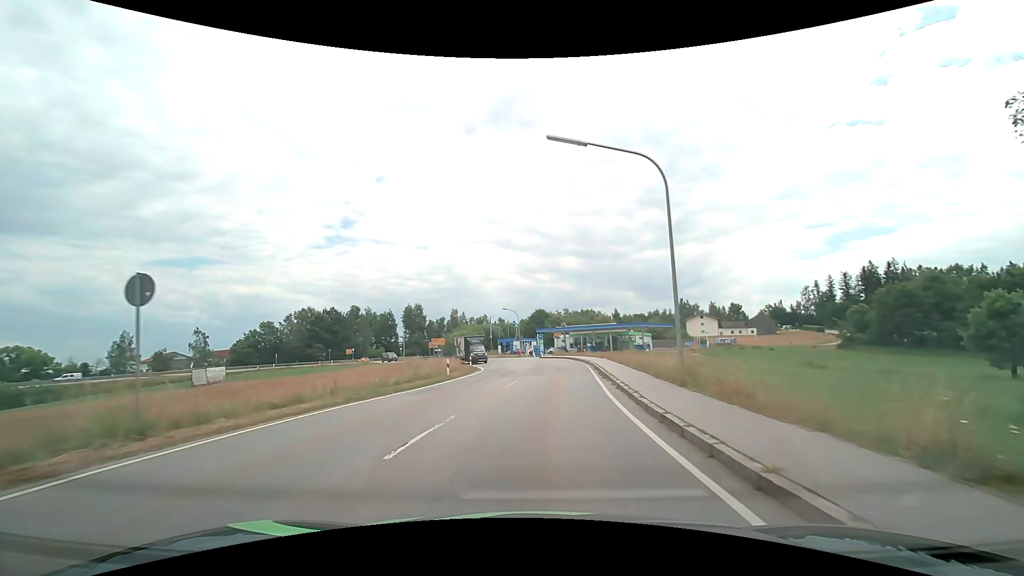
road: tertiary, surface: asphalt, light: Day
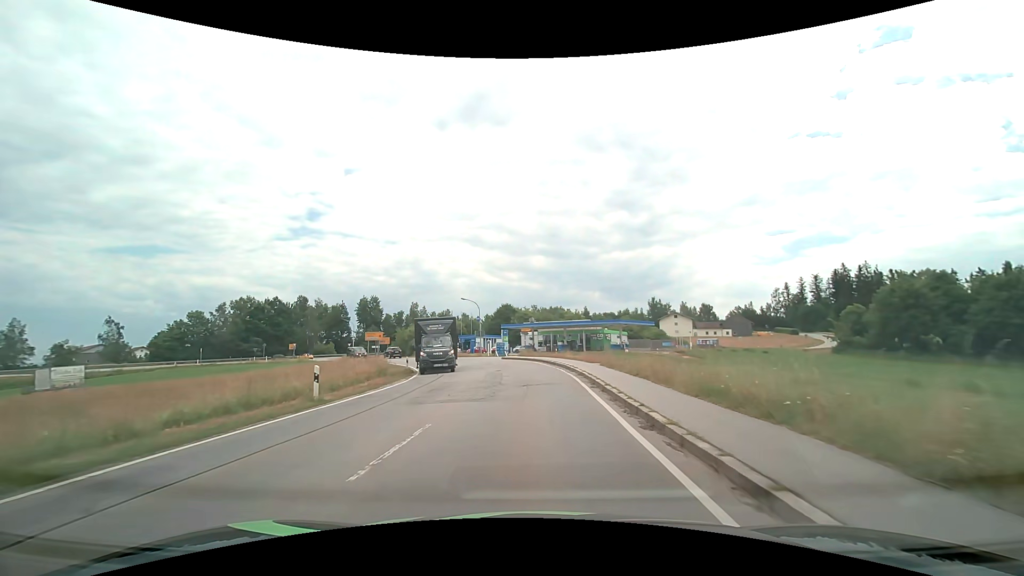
(+0.5, +12.9) m; +4°
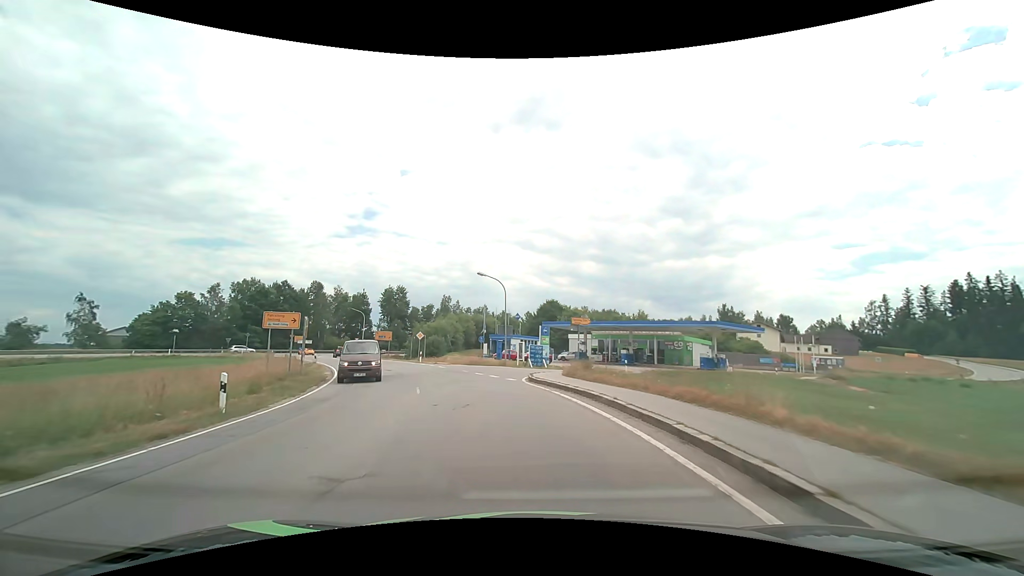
(-0.3, +25.5) m; -5°
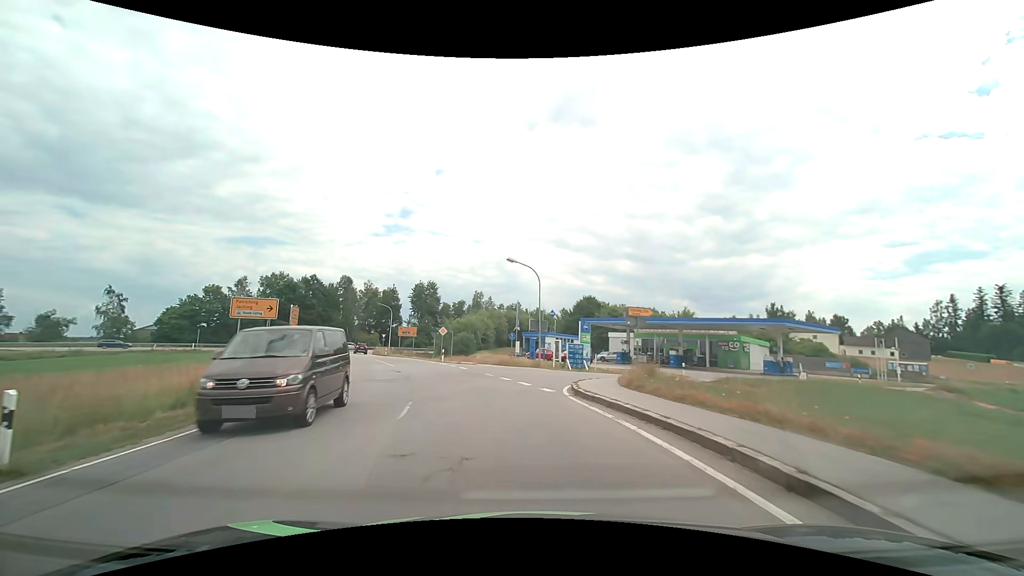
(-0.2, +6.2) m; -4°
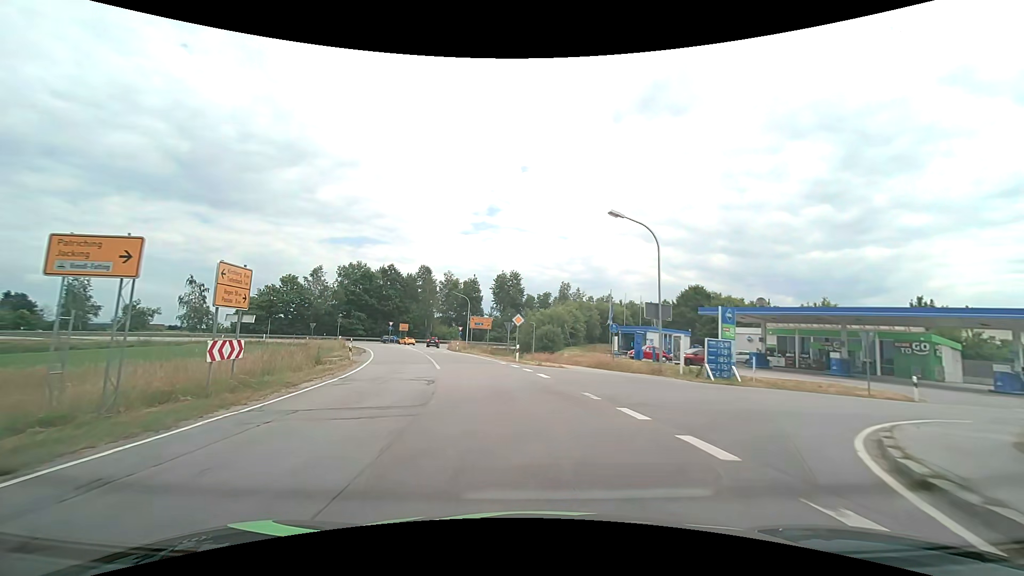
(-1.0, +12.0) m; -9°
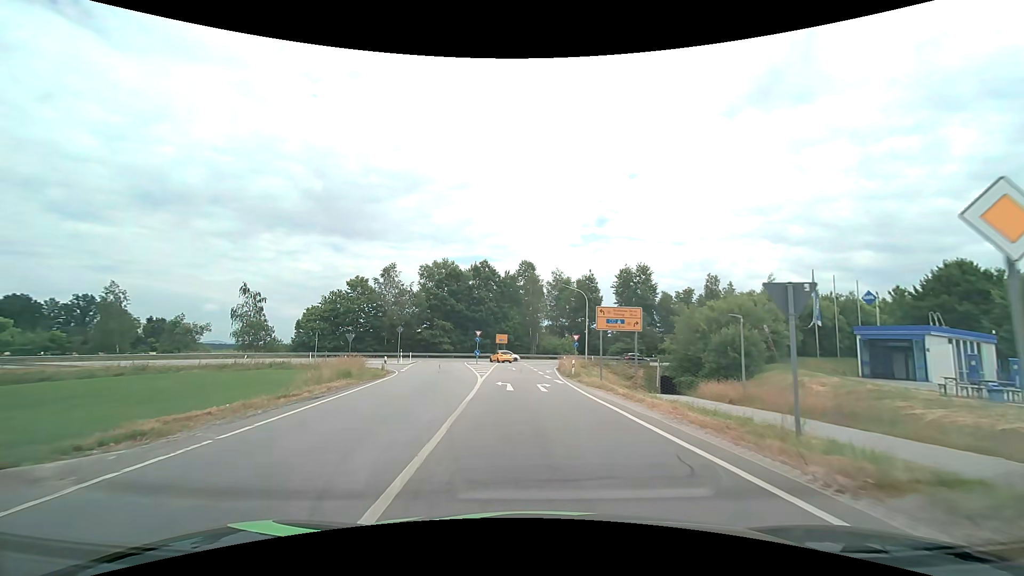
(-3.9, +27.0) m; -13°
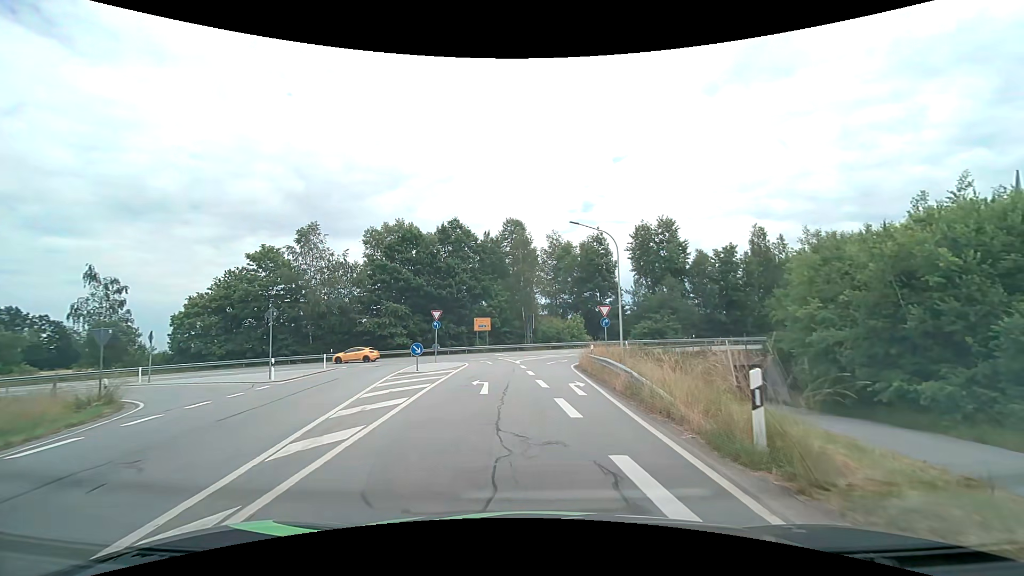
(-0.5, +25.2) m; 0°
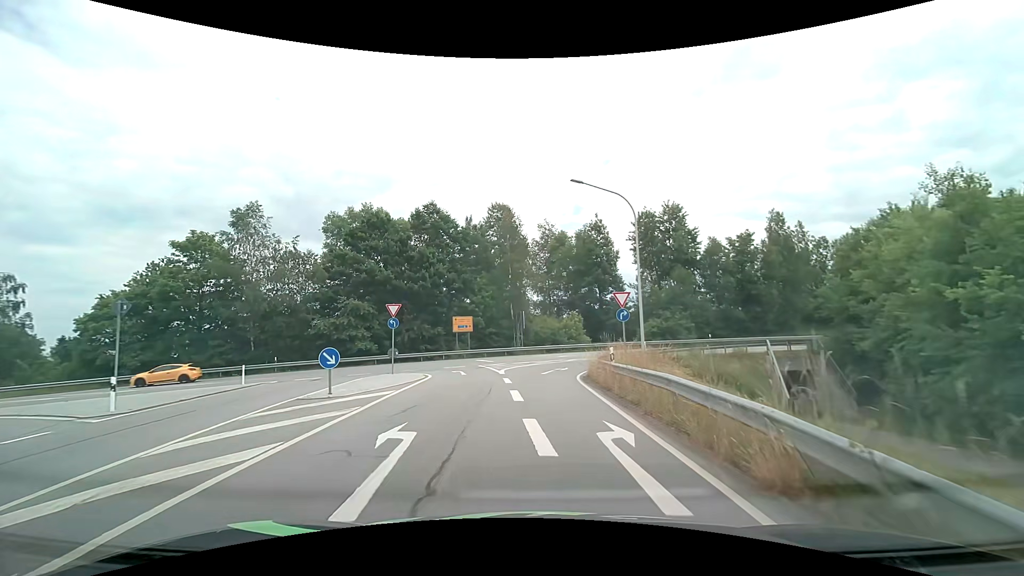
(+0.1, +9.3) m; +1°
(0, +10) (0, +20) (+2, +30) (+8, +38) (+17, +42) (+26, +46) (+35, +49) (+45, +53) (+54, +56) (+63, +60) m
